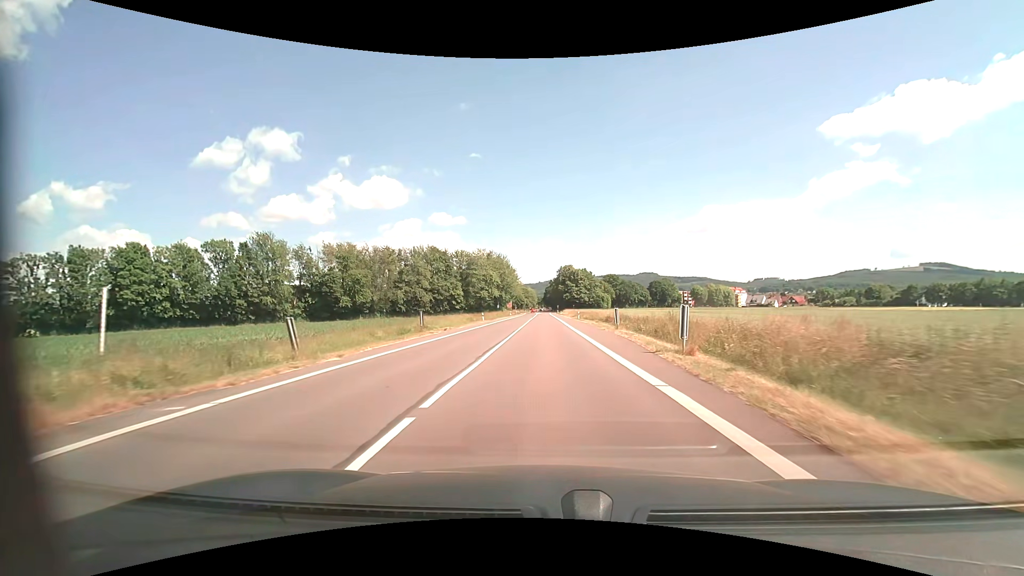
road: tertiary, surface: asphalt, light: Day
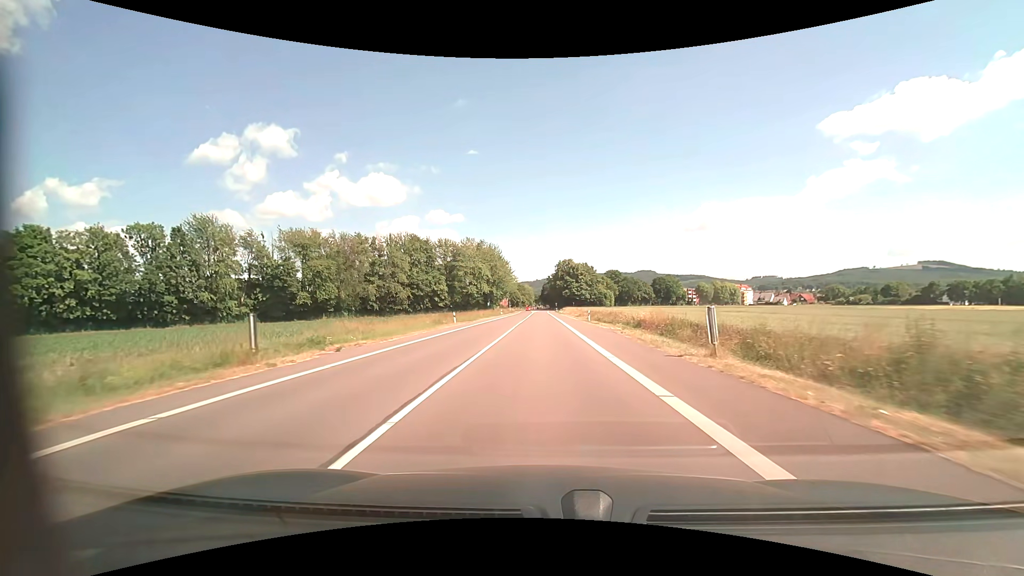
(+0.1, +18.7) m; 0°
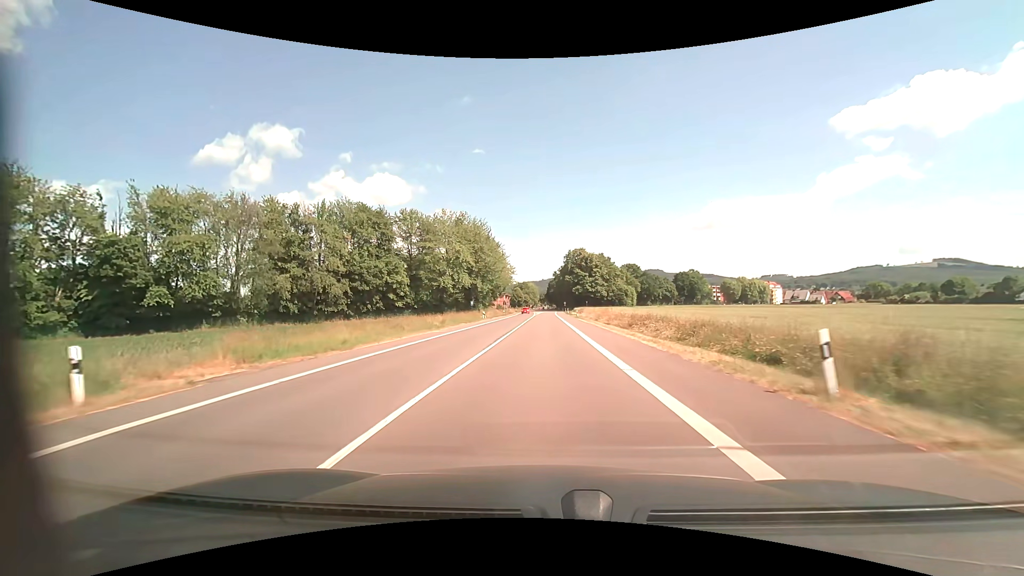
(-0.1, +37.8) m; -1°
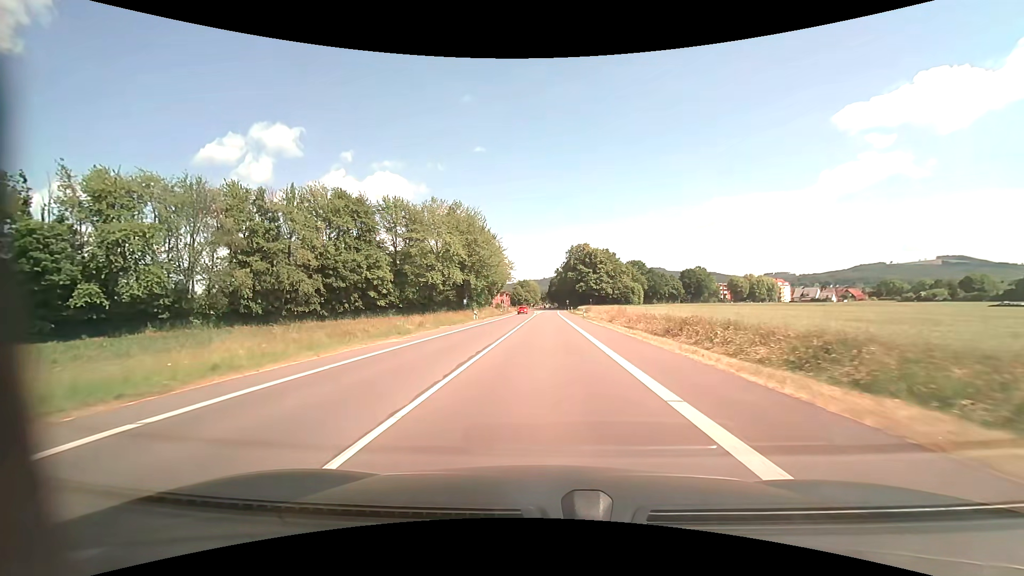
(0.0, +9.5) m; 0°
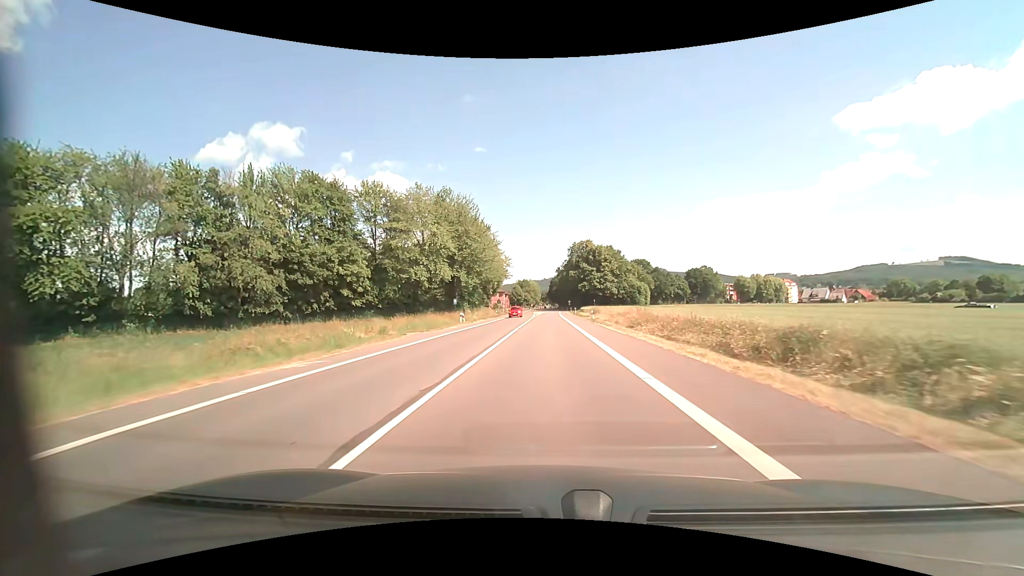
(0.0, +9.5) m; 0°
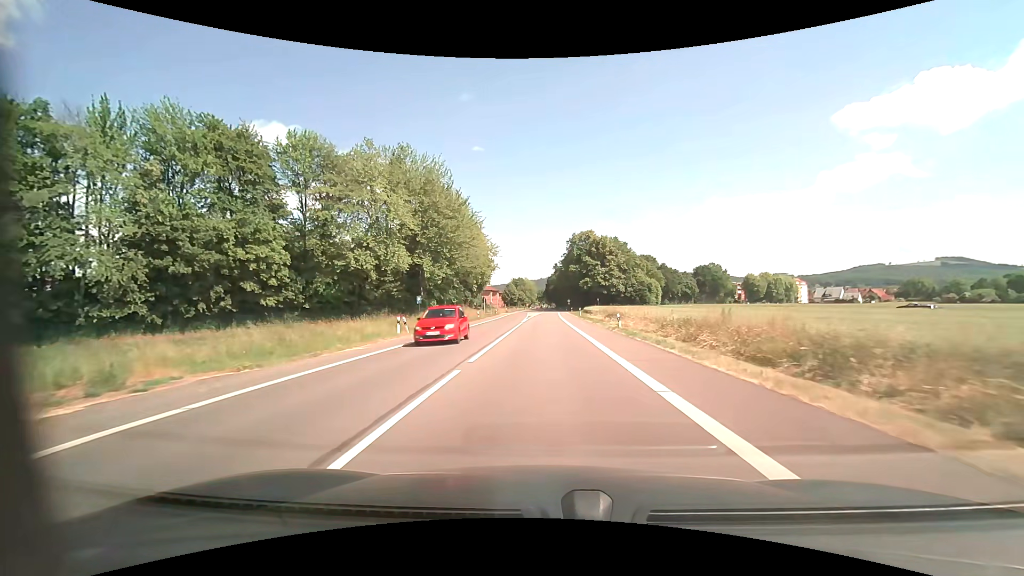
(0.0, +19.0) m; 0°
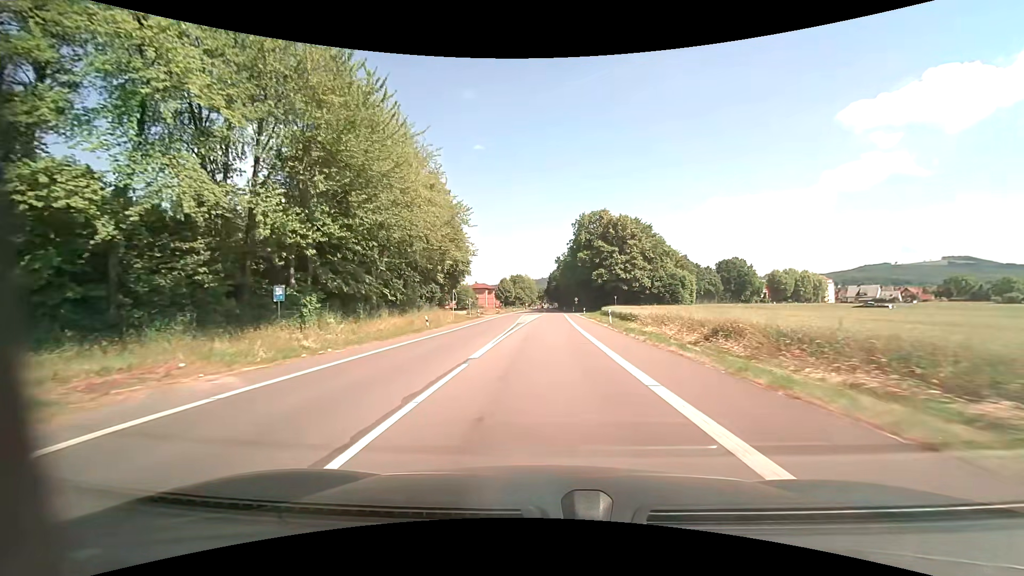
(0.0, +28.6) m; 0°
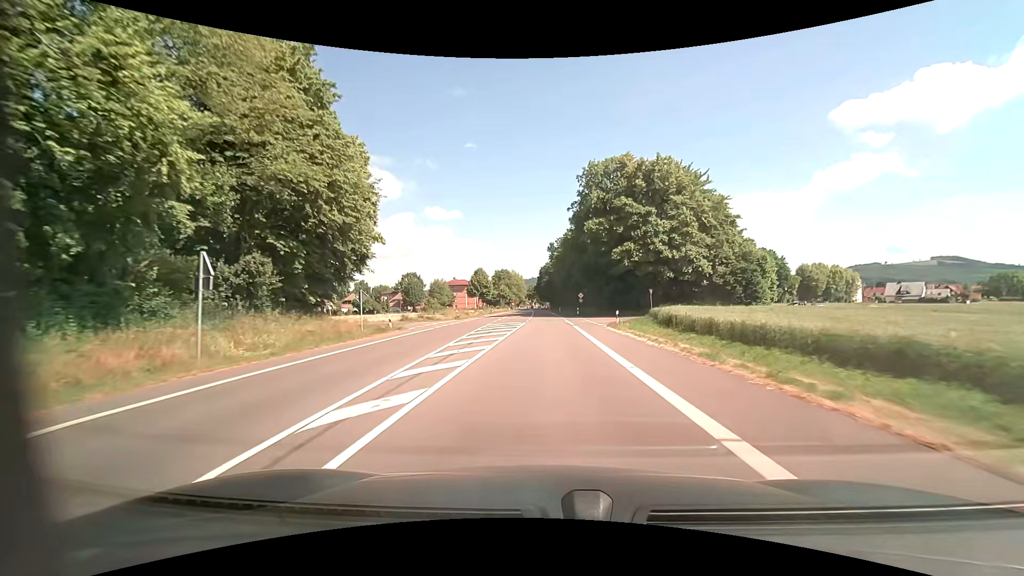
(+0.2, +38.4) m; +1°
(0, +10) (0, +20) (0, +30) (0, +40) (0, +50) (0, +60) (0, +70) (0, +80) (-1, +90) (-1, +100) m
